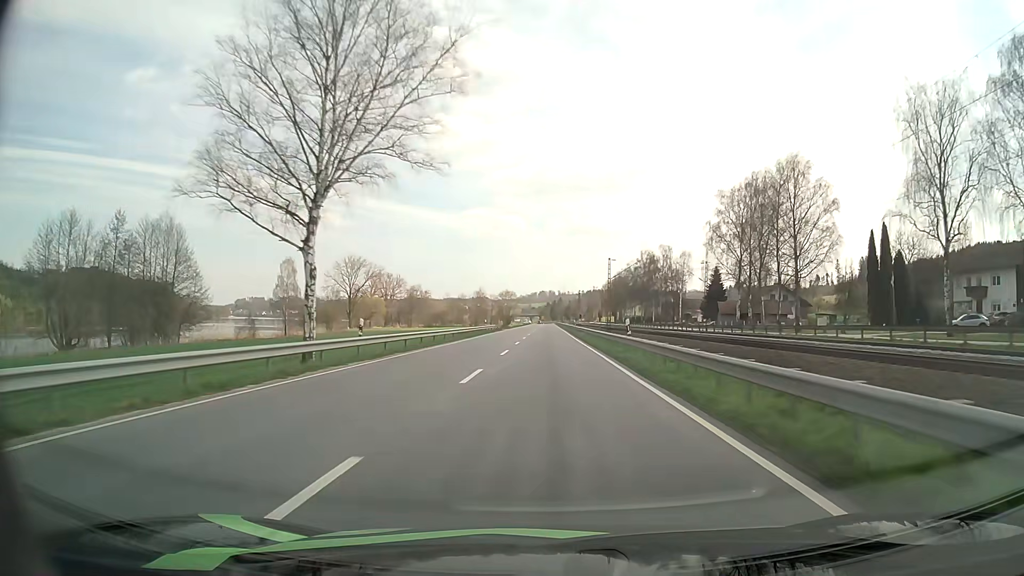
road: primary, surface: asphalt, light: Day
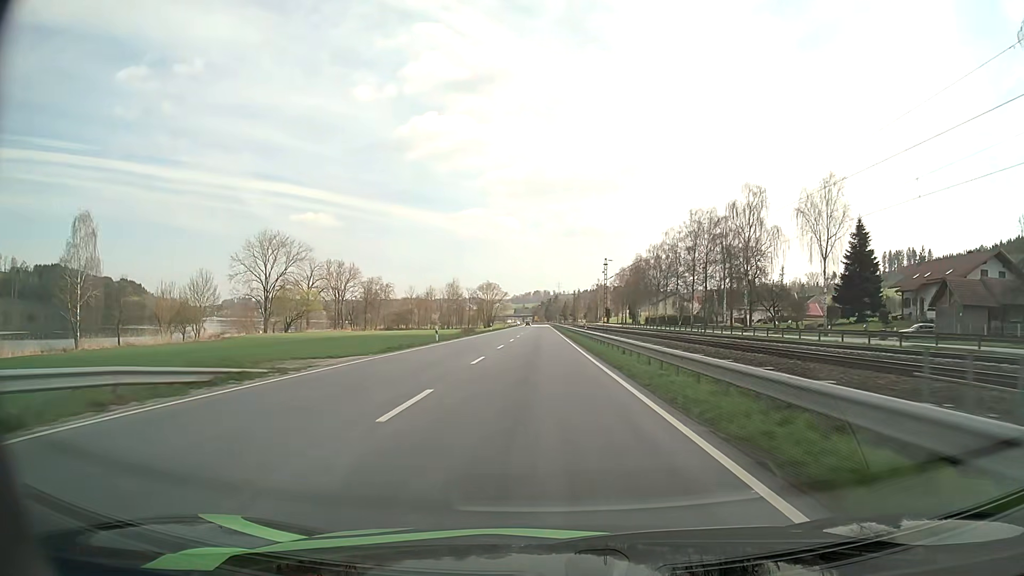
(+0.4, +78.2) m; 0°
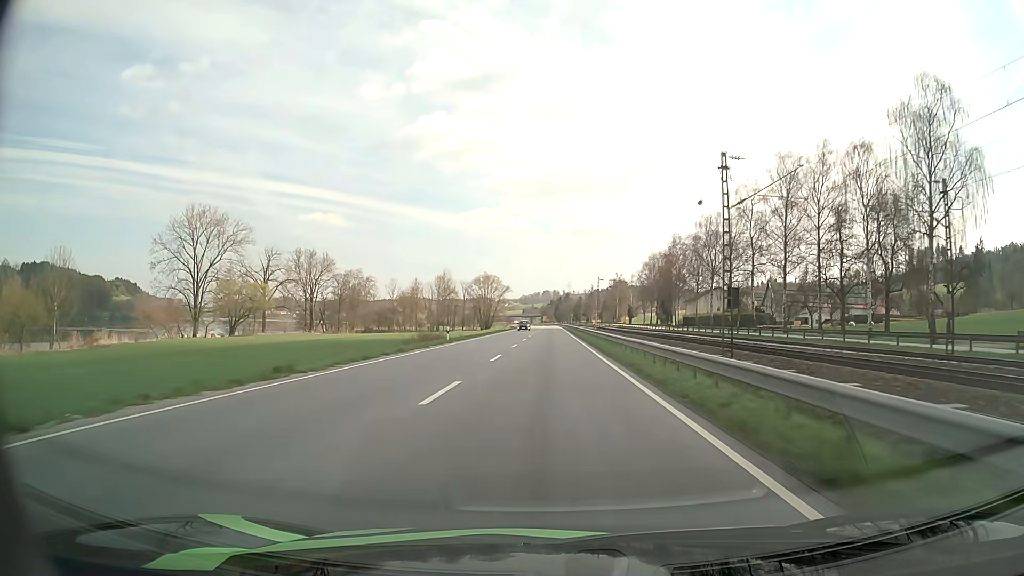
(-0.3, +46.4) m; -1°
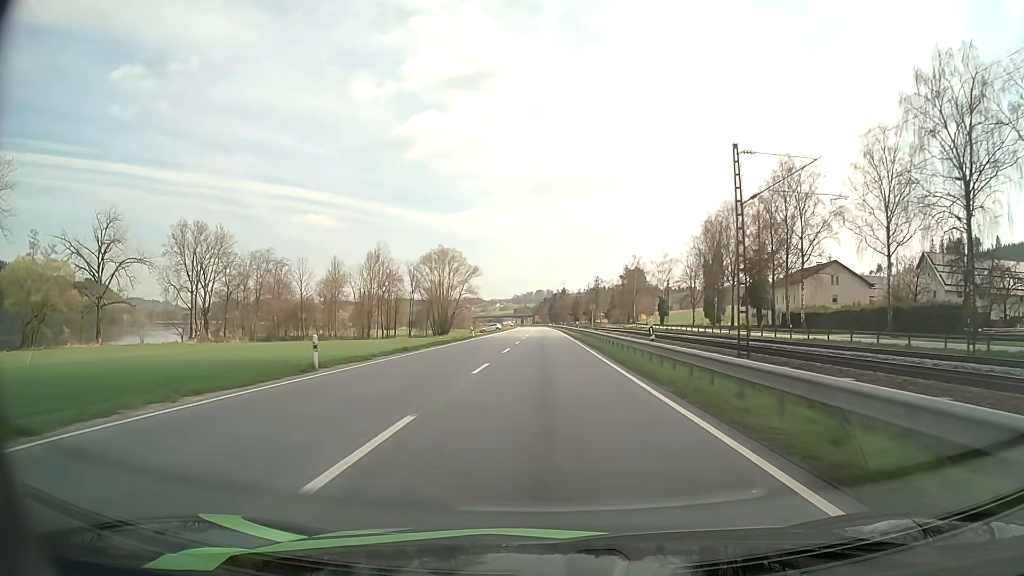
(+0.4, +78.1) m; +1°
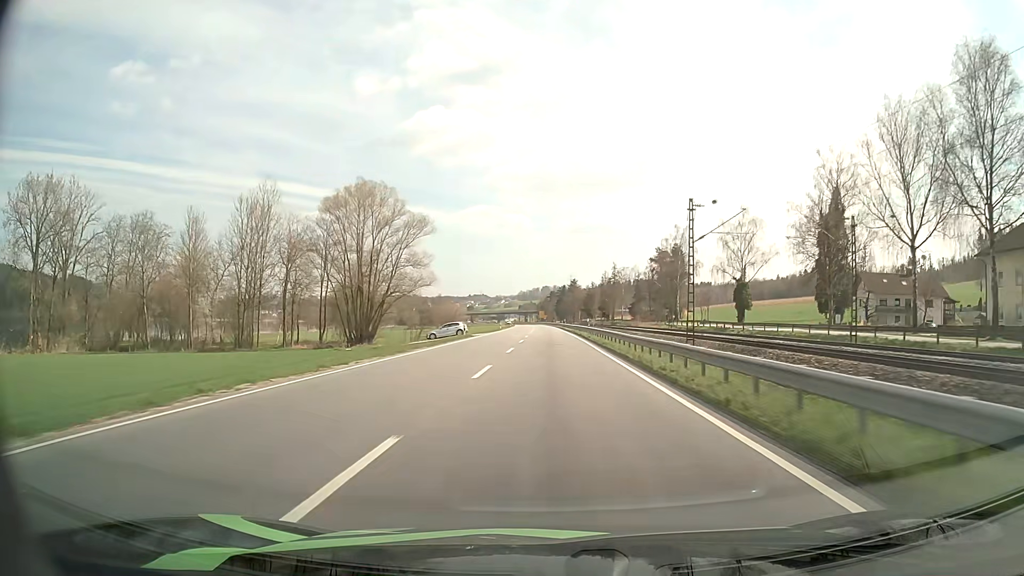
(-0.3, +62.3) m; -1°
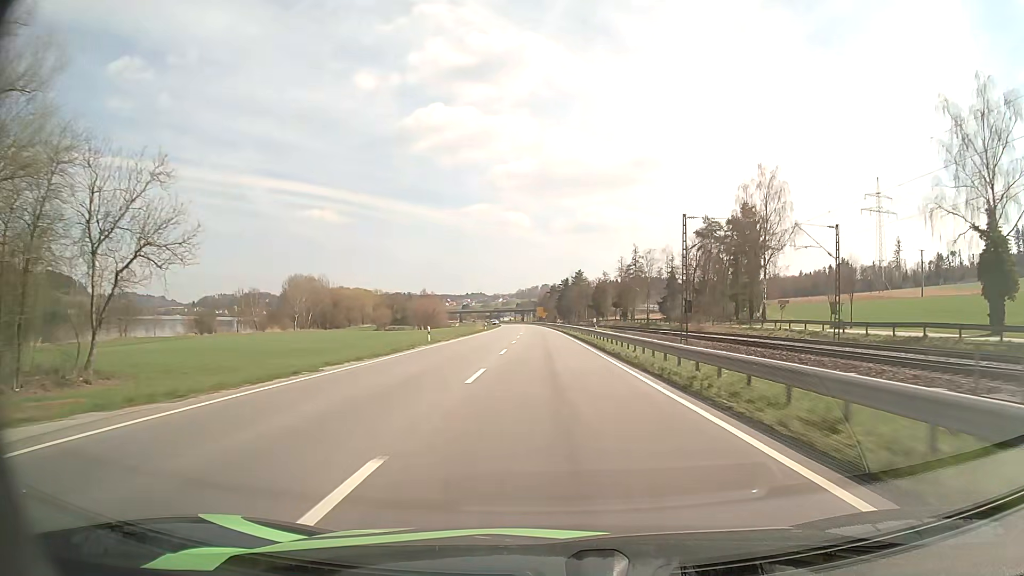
(-0.2, +61.6) m; 0°
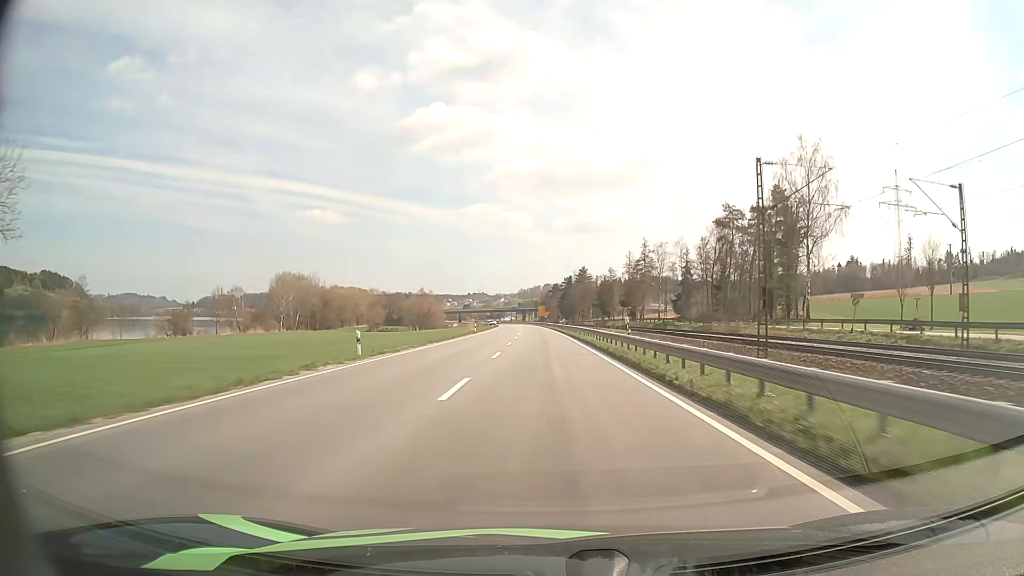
(0.0, +15.2) m; 0°
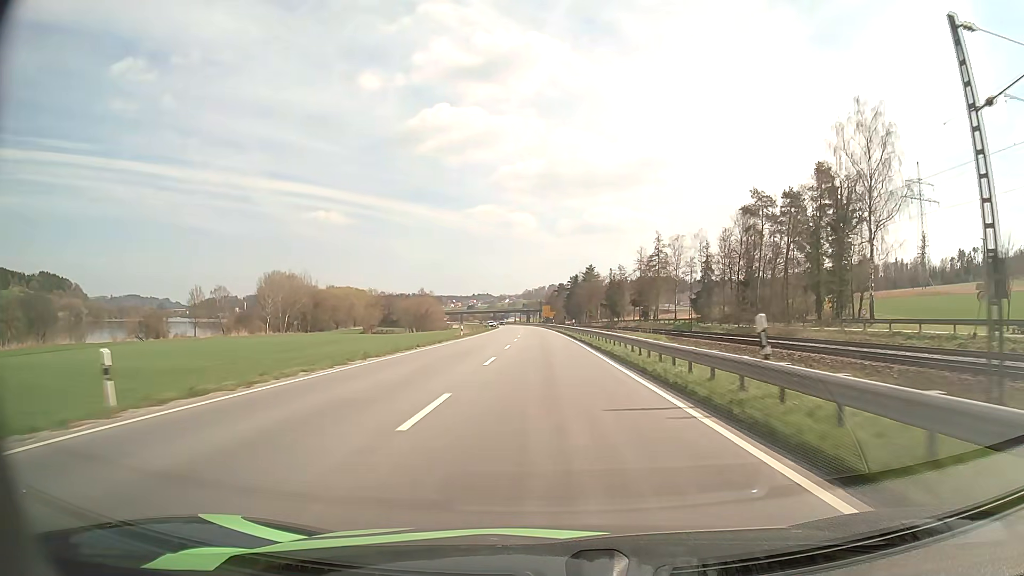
(-0.1, +15.2) m; 0°
(0, +10) (0, +20) (0, +30) (0, +40) (-1, +50) (-1, +60) (-1, +70) (-1, +80) (-1, +90) (-2, +100) m
